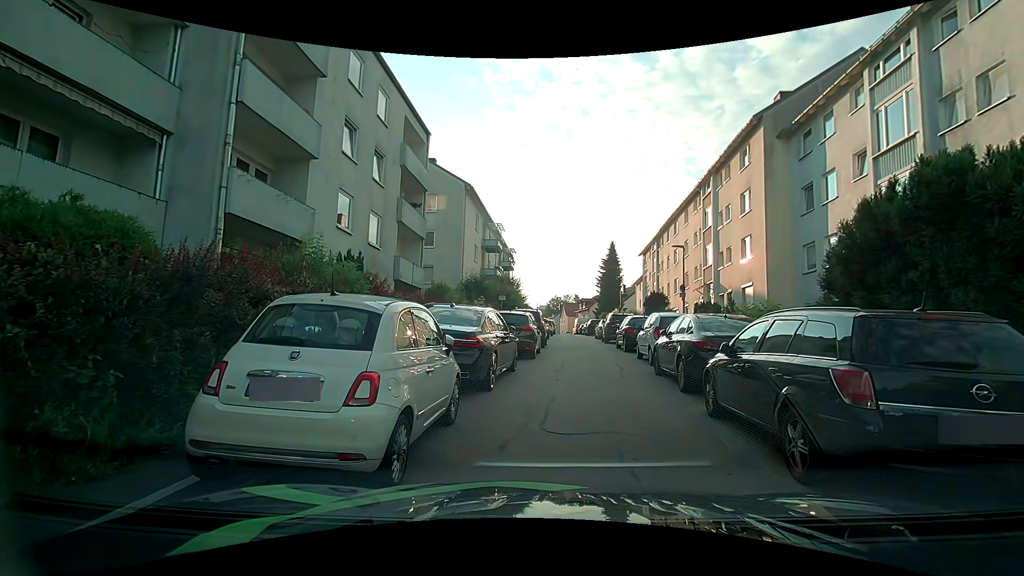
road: residential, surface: asphalt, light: Day
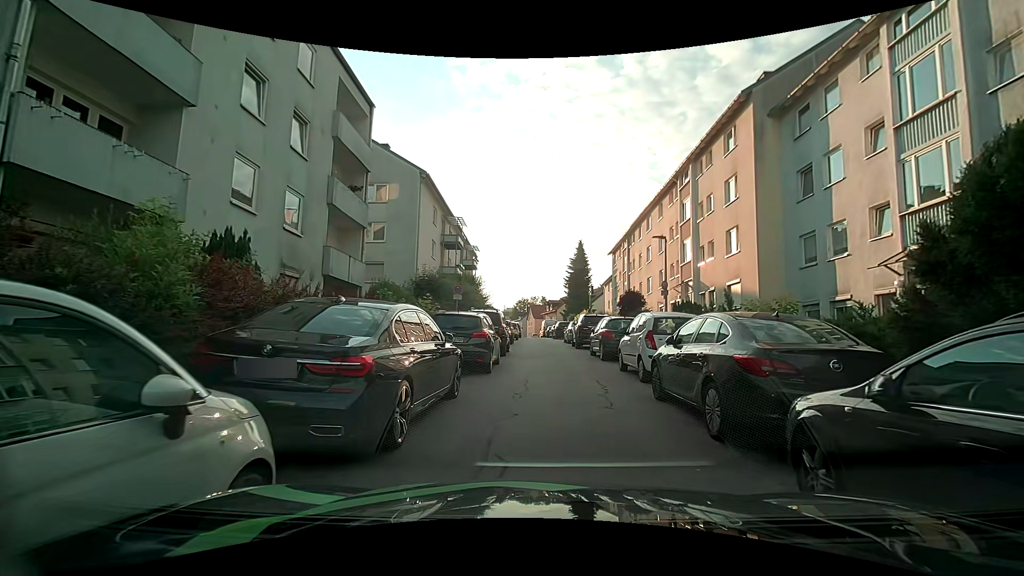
(+0.2, +3.8) m; +4°
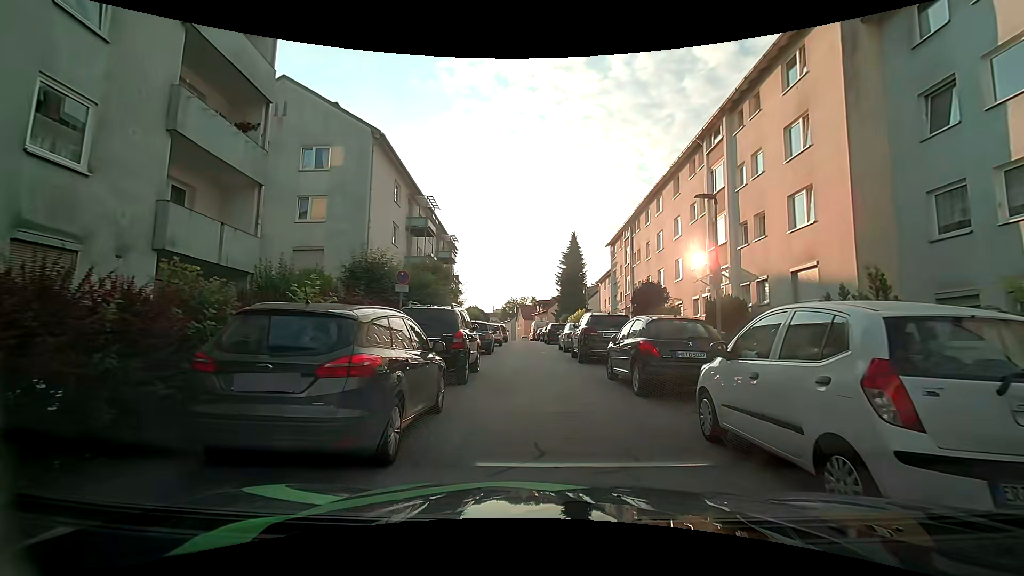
(+0.1, +7.7) m; 0°
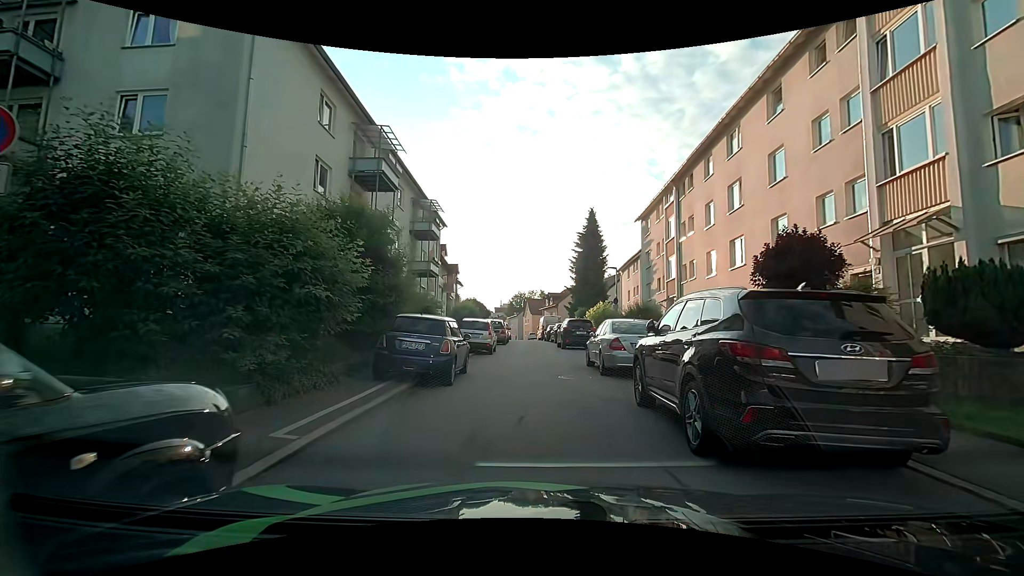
(0.0, +11.7) m; -1°
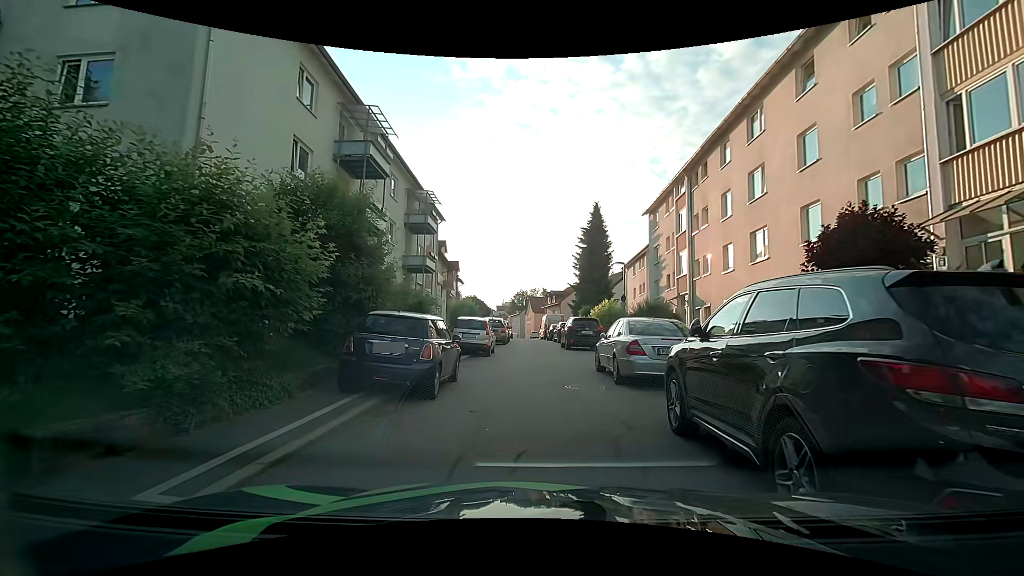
(0.0, +1.9) m; -1°
